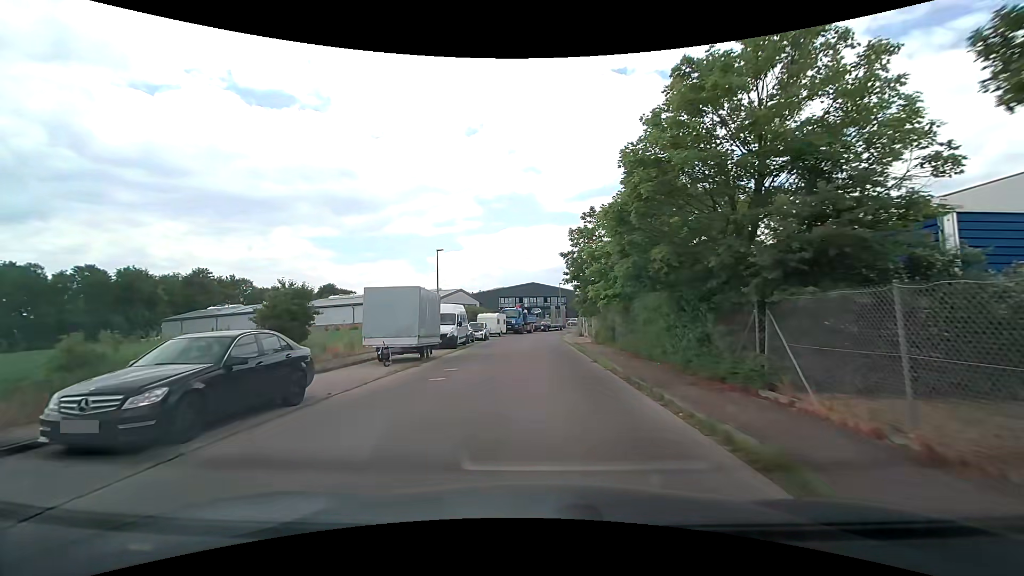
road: residential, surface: asphalt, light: Day
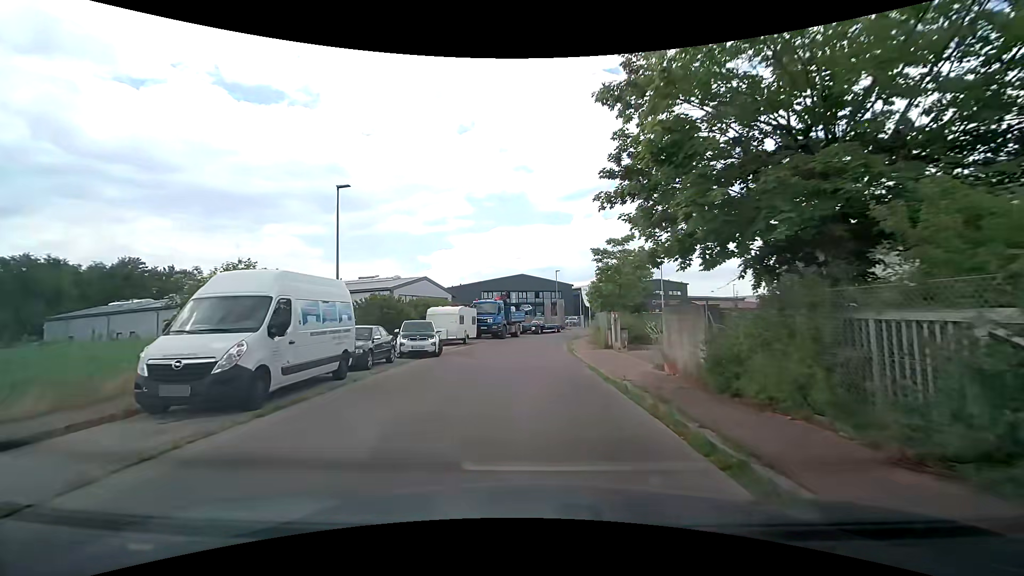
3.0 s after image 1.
(-0.3, +20.1) m; 0°
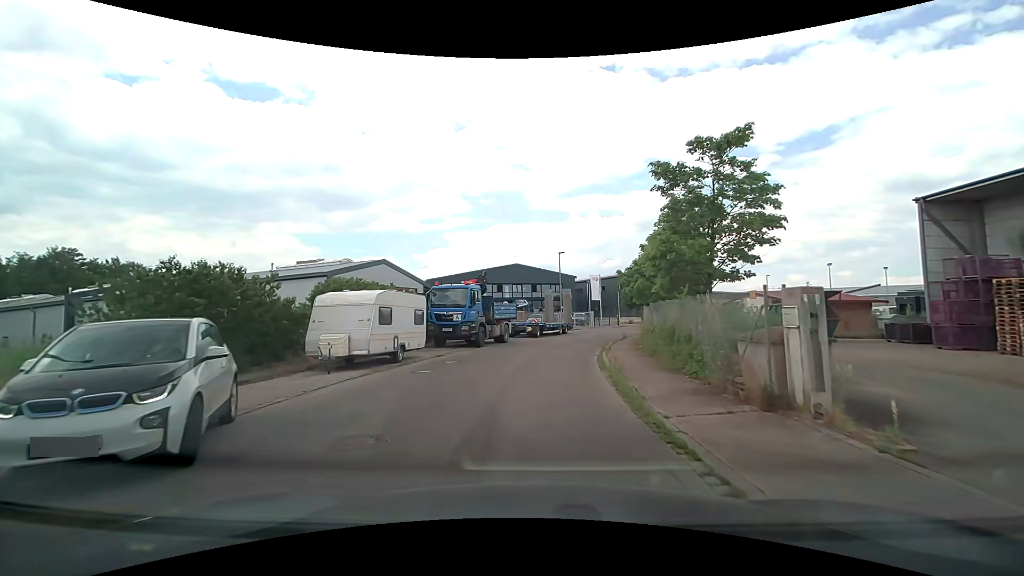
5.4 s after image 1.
(-0.2, +15.7) m; -1°
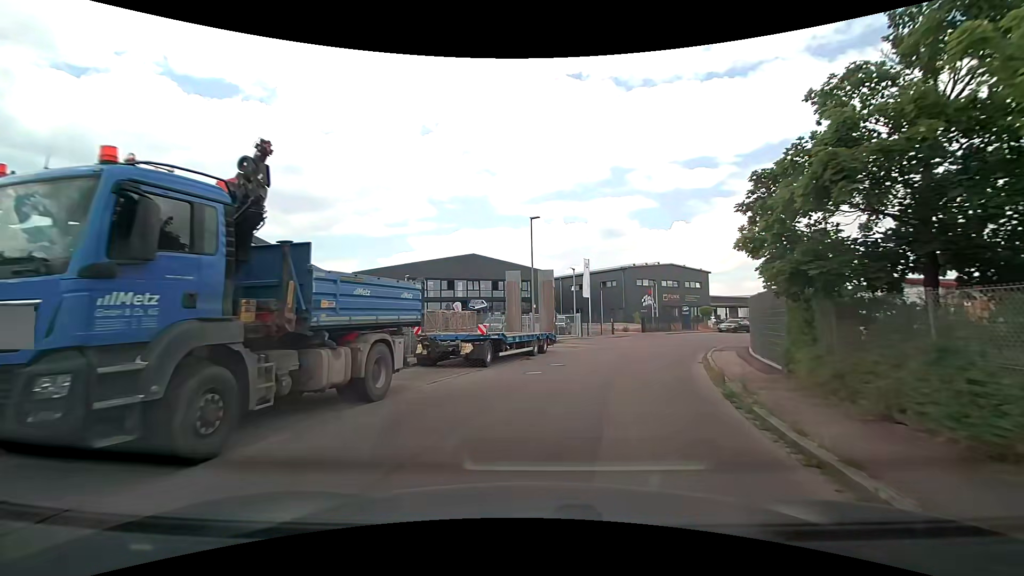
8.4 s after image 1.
(+0.6, +19.6) m; +5°
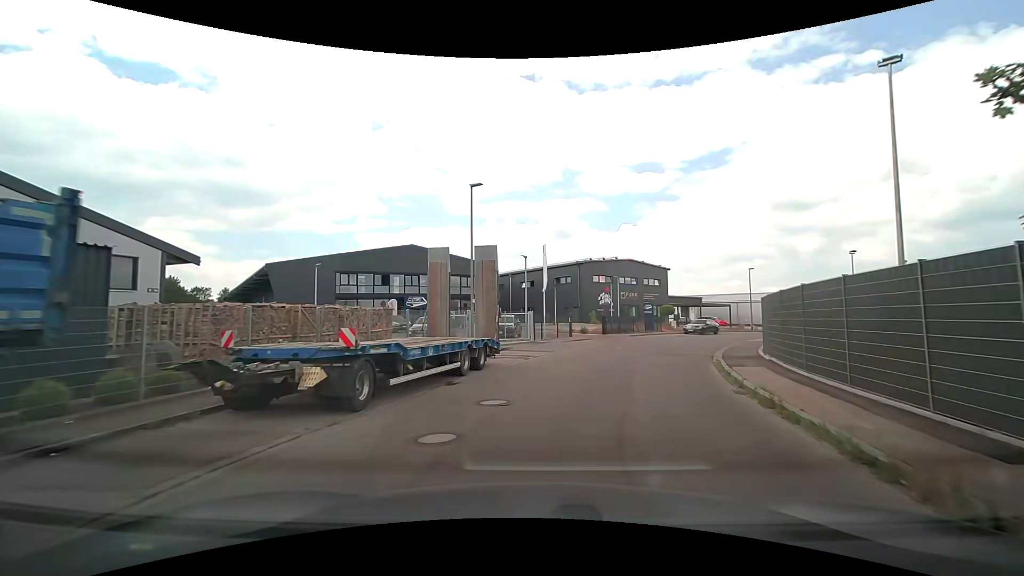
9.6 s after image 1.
(+0.3, +7.5) m; +5°
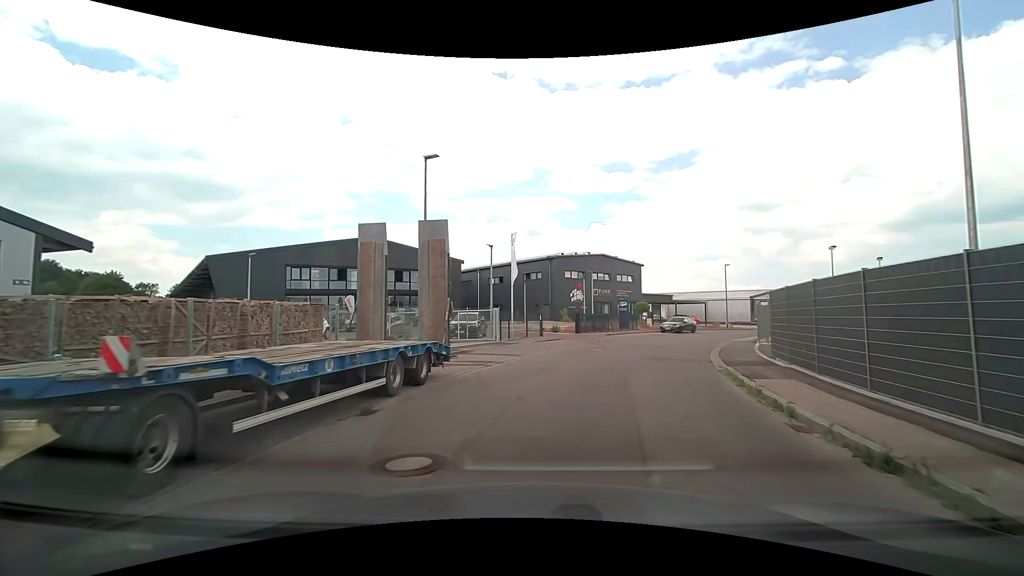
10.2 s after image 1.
(+0.1, +3.7) m; +3°
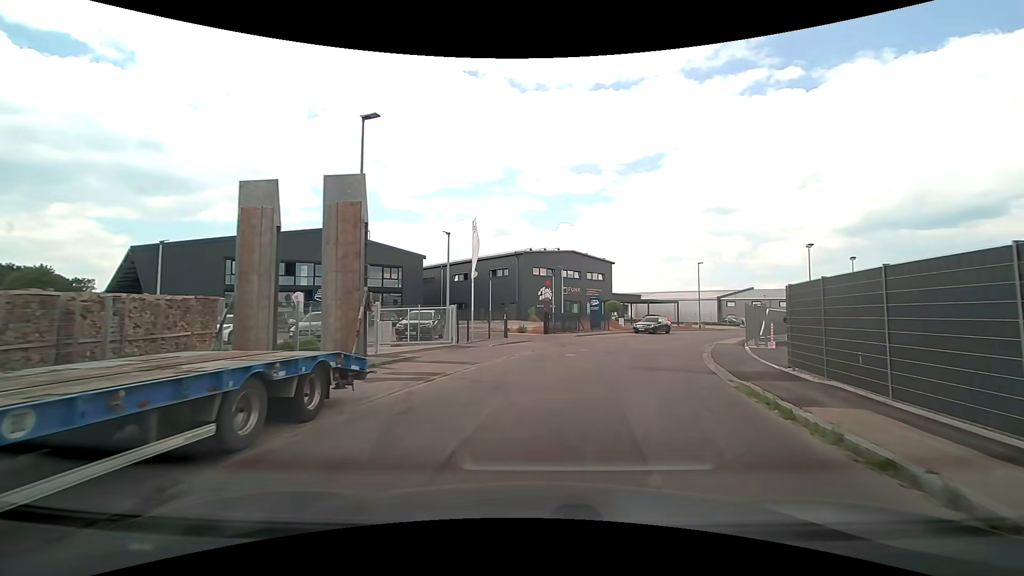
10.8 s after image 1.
(+0.1, +3.6) m; +5°
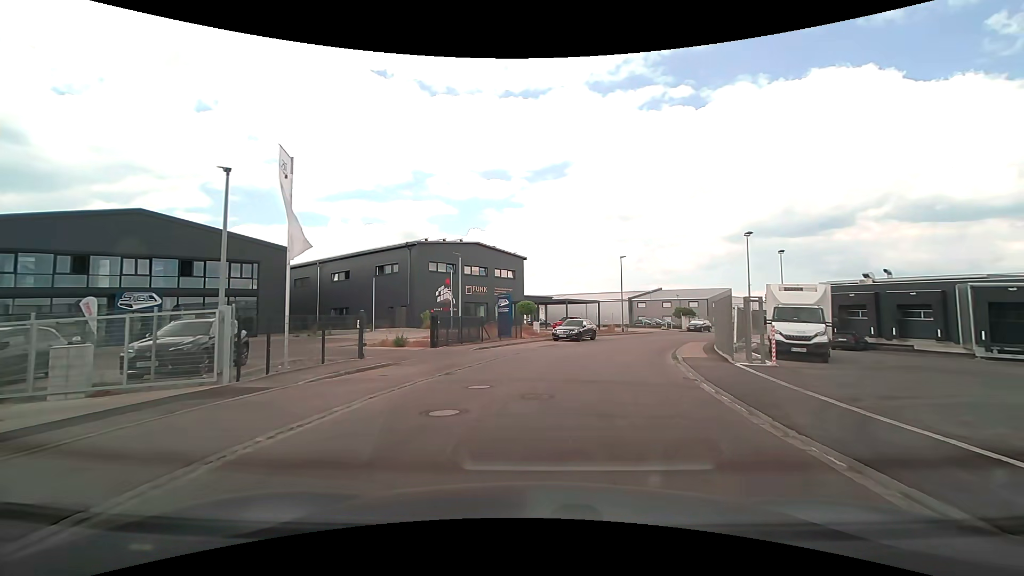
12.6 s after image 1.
(+0.9, +10.4) m; +10°
(+1, +10) (+3, +20) (+5, +29) (+9, +39) (+14, +47) (+20, +55) (+26, +63) (+33, +71) (+39, +79) (+45, +87) m
